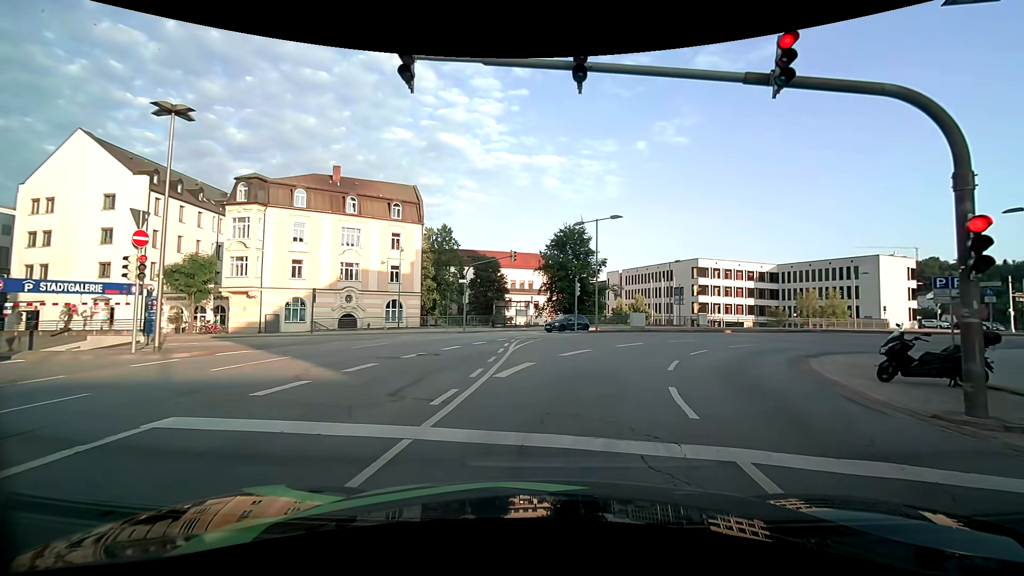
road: primary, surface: asphalt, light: Day
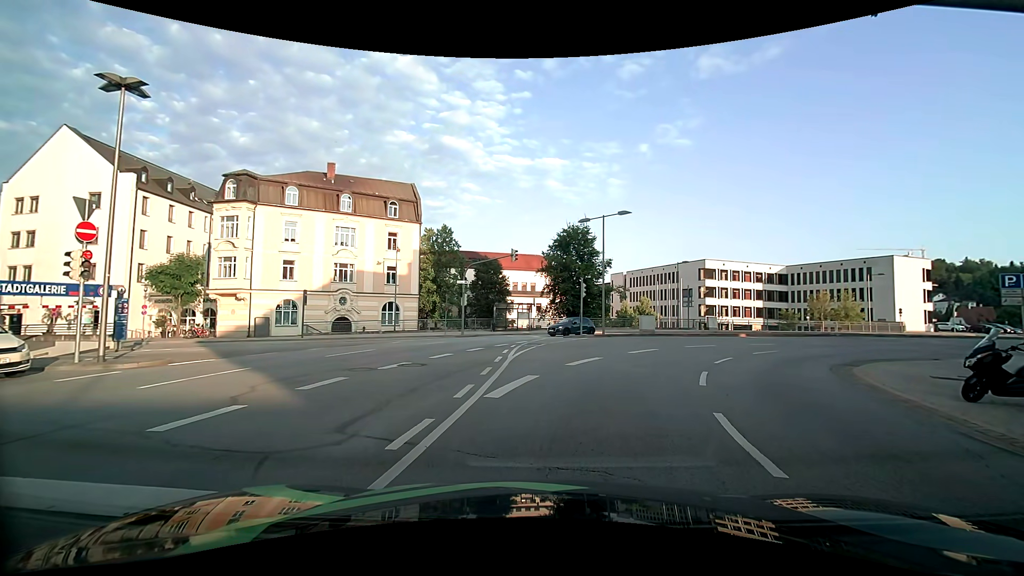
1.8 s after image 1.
(0.0, +2.0) m; -1°
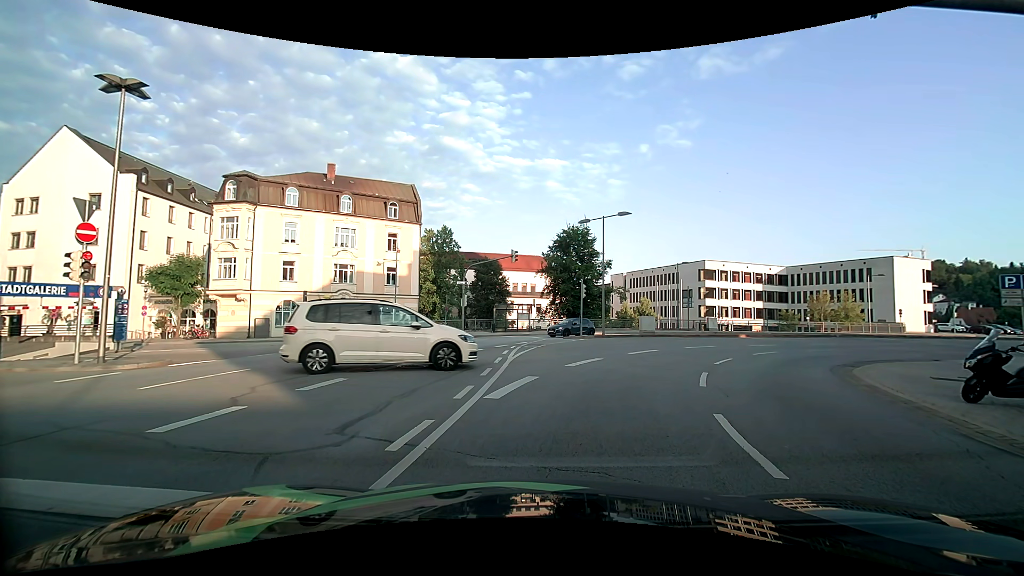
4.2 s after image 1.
(0.0, +0.1) m; 0°
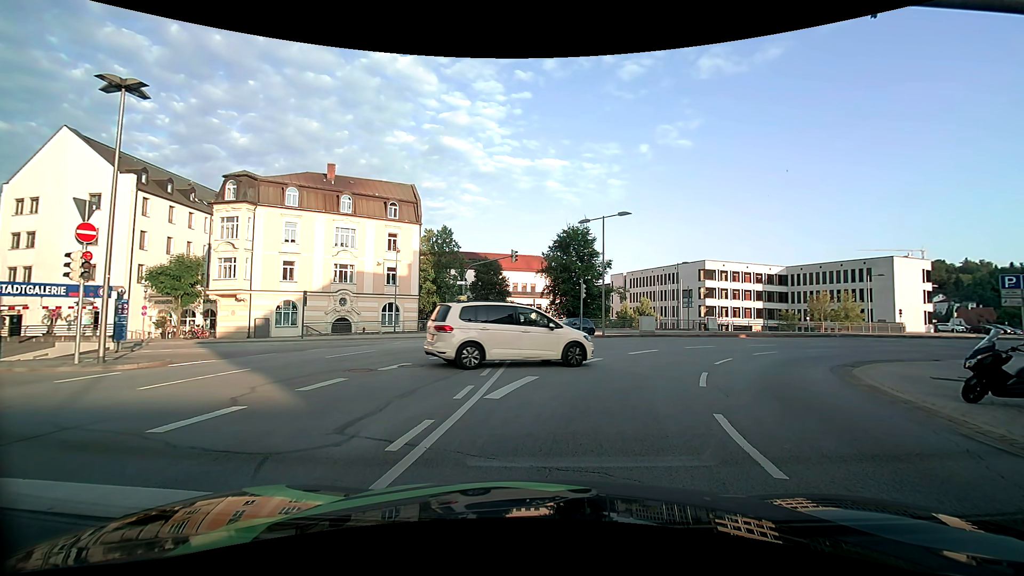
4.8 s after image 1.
(0.0, 0.0) m; 0°
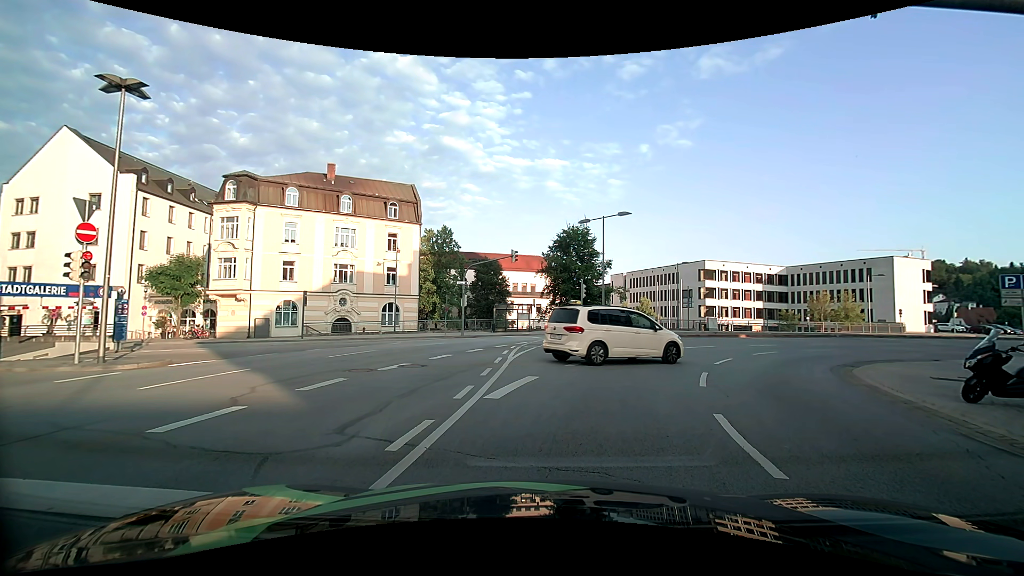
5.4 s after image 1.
(0.0, 0.0) m; 0°
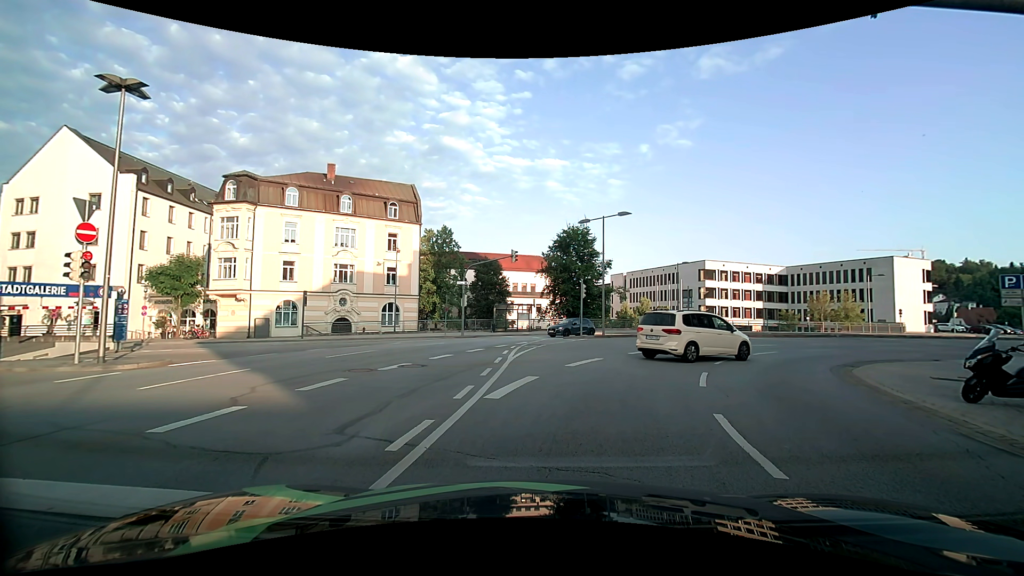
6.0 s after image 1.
(0.0, 0.0) m; 0°
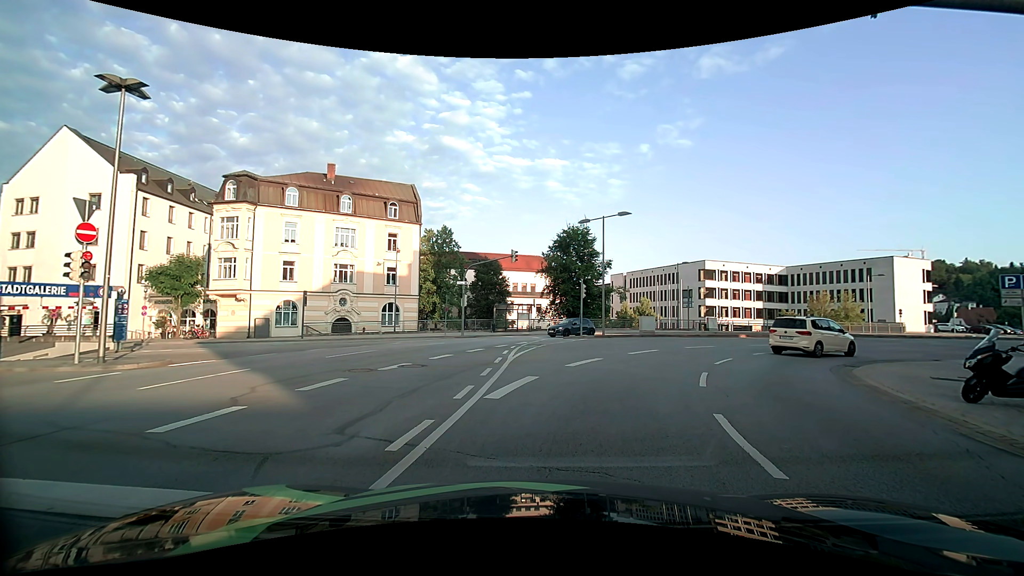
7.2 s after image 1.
(0.0, 0.0) m; 0°
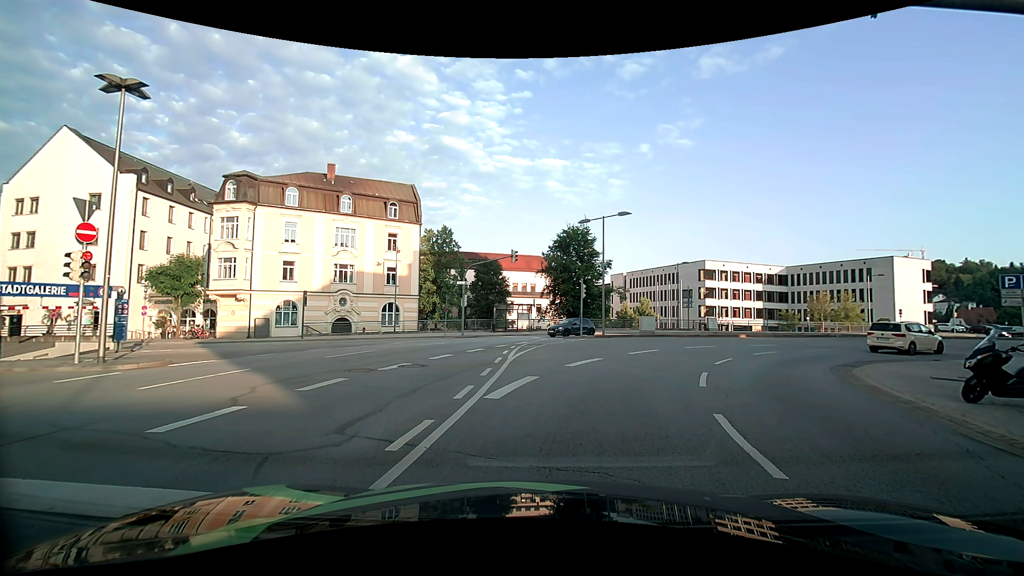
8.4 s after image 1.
(0.0, 0.0) m; 0°
